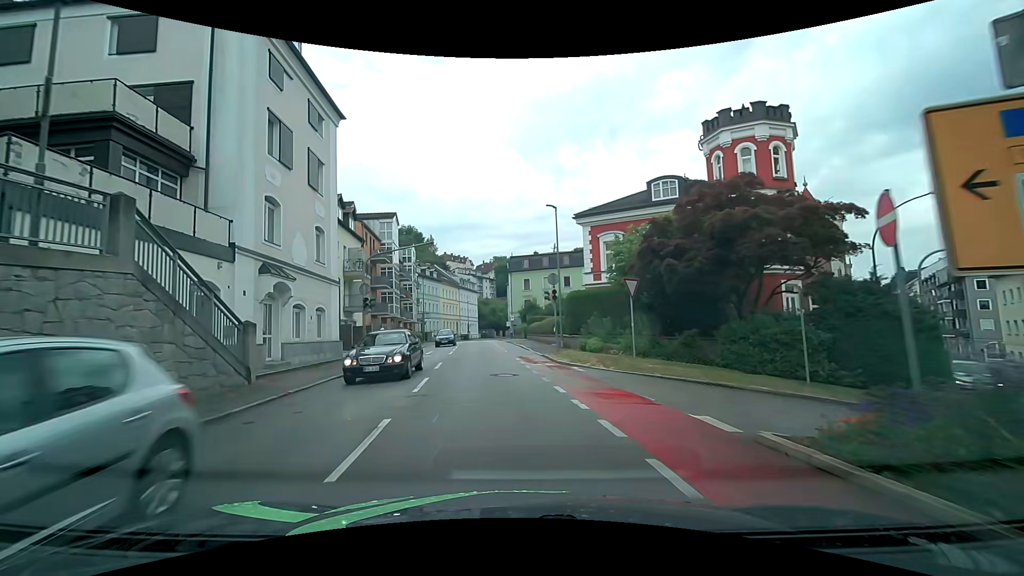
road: tertiary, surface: asphalt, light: Day
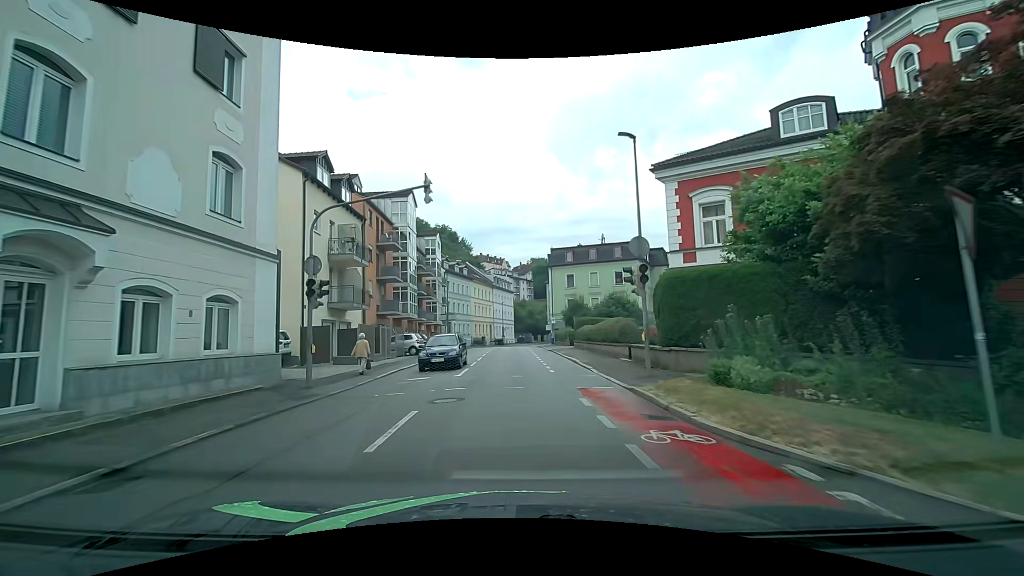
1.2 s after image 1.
(-0.5, +11.0) m; -4°
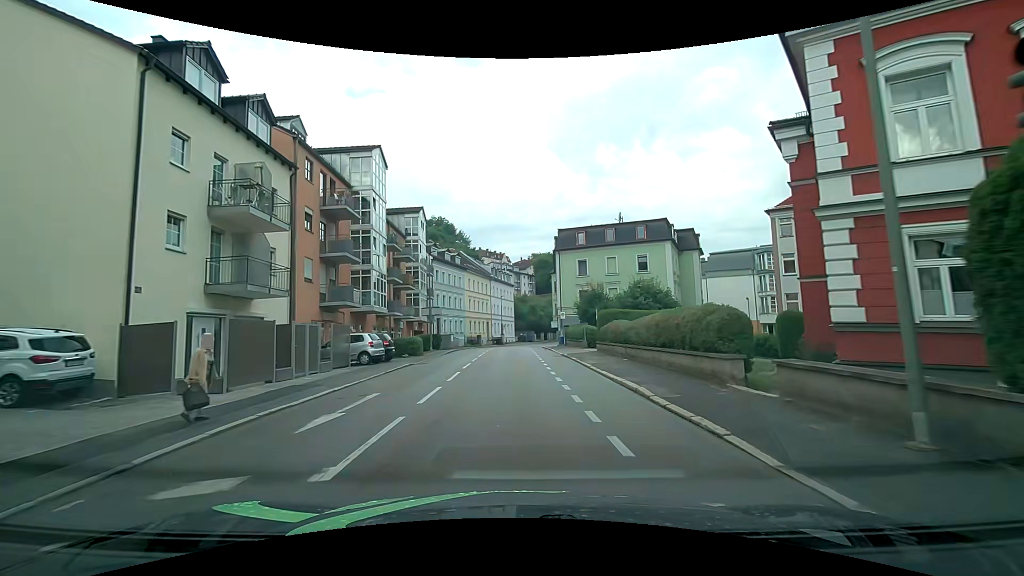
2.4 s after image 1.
(0.0, +11.3) m; 0°
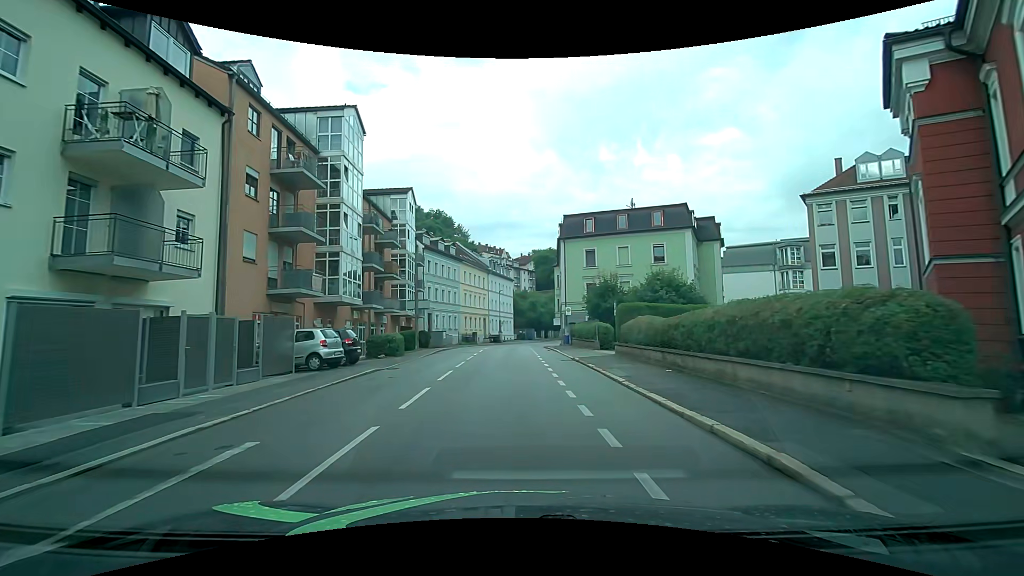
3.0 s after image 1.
(0.0, +5.7) m; 0°
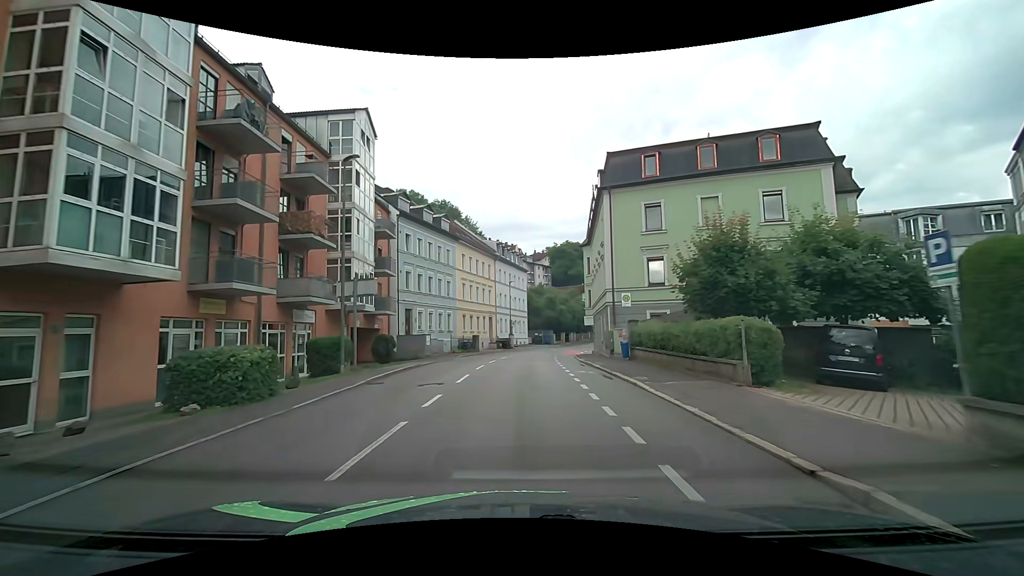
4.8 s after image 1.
(-0.2, +17.6) m; -1°
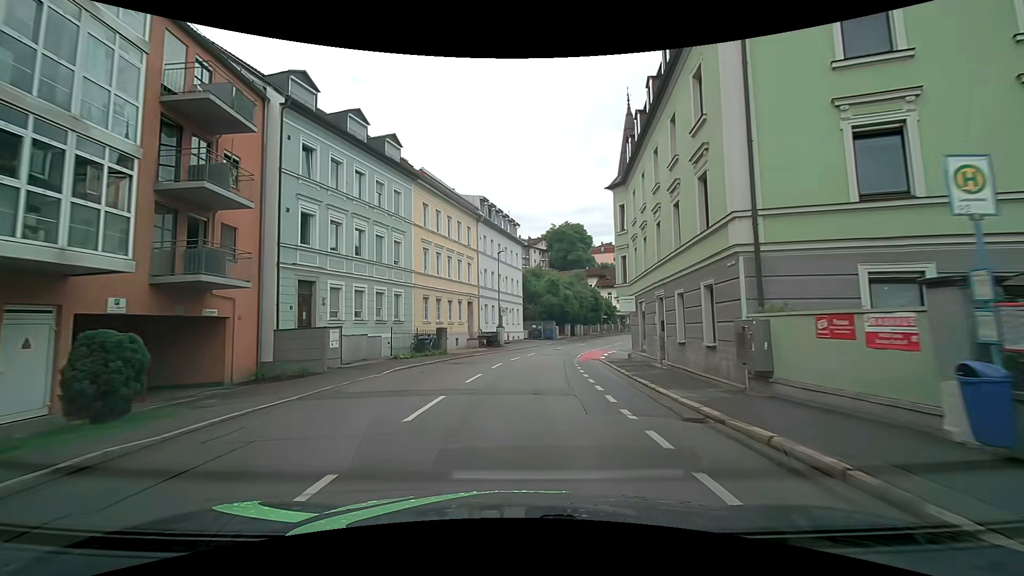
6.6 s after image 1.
(+0.1, +18.3) m; 0°
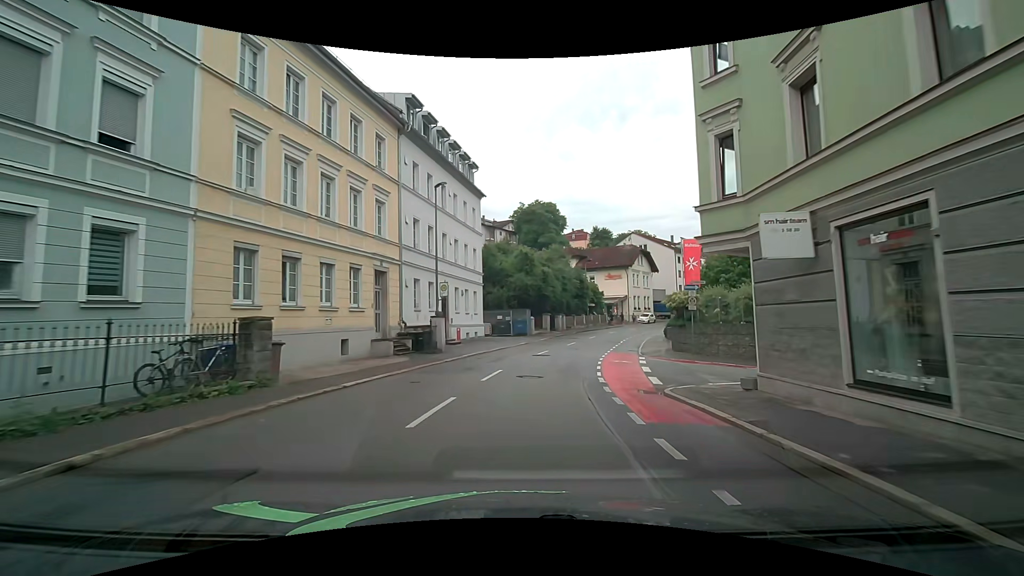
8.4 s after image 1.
(+0.6, +18.6) m; +4°
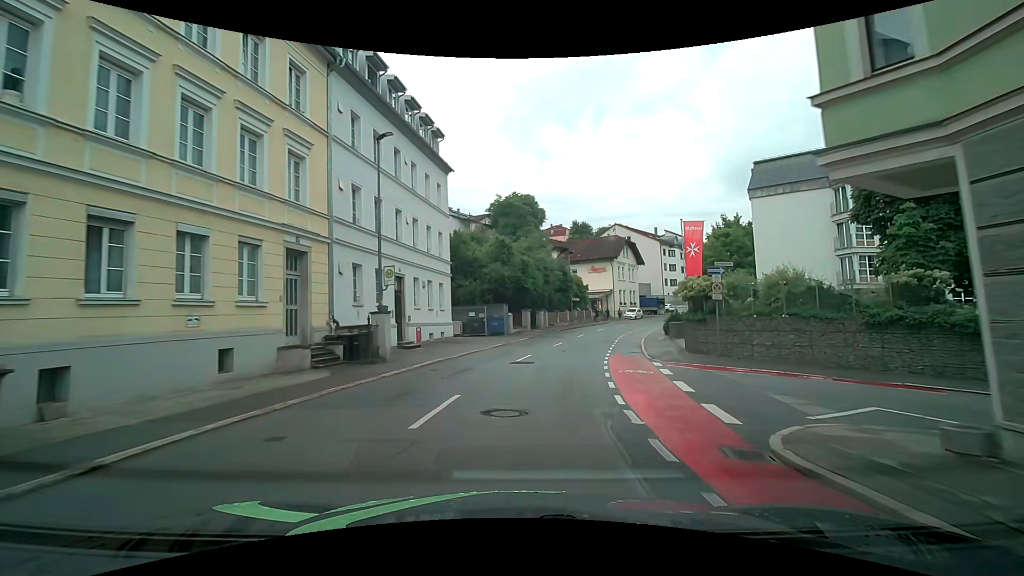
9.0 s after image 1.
(+0.2, +6.1) m; +2°
(0, +10) (+2, +20) (+4, +30) (+7, +39) (+10, +49) (+15, +58) (+20, +66) (+26, +74) (+32, +82) (+40, +88) m
